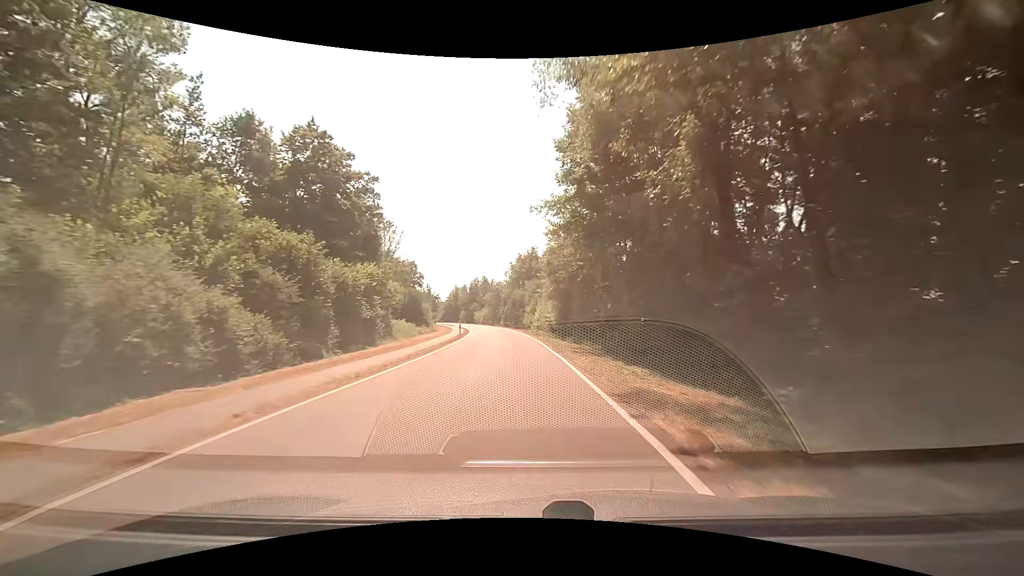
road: tertiary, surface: asphalt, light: Day
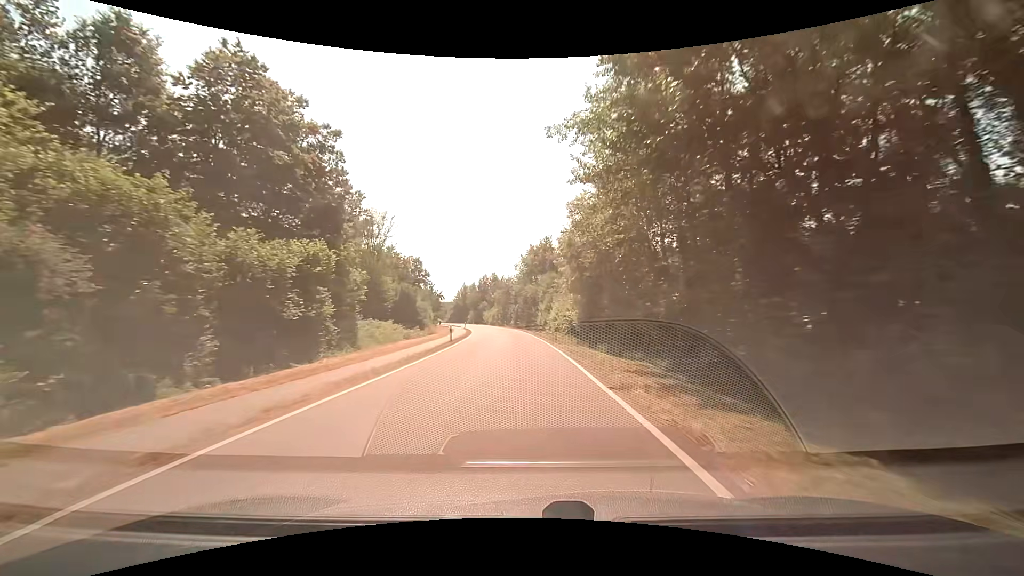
(-0.1, +11.1) m; -1°
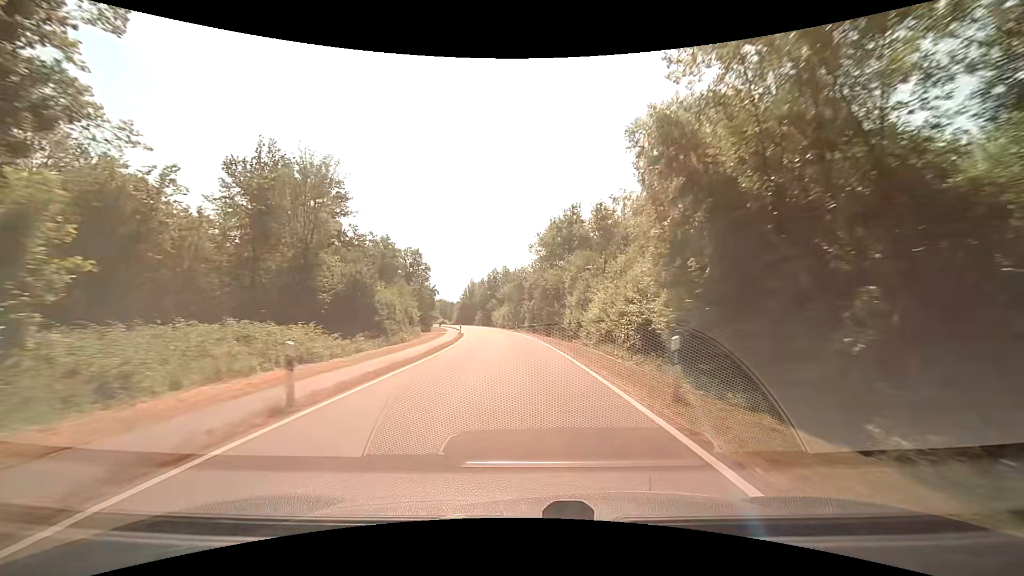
(-0.4, +22.3) m; -1°
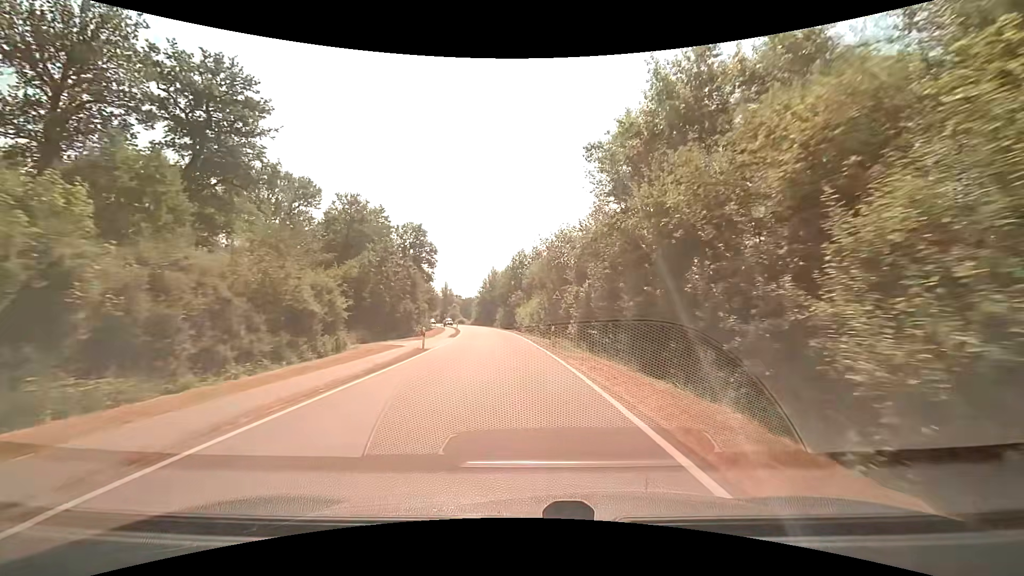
(-1.2, +33.3) m; -4°
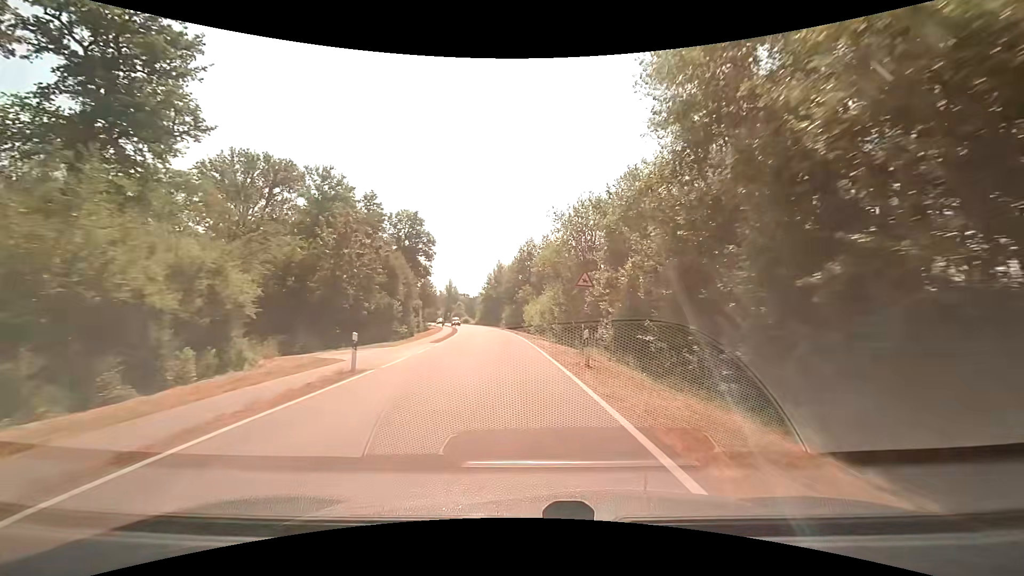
(-0.1, +11.1) m; -1°
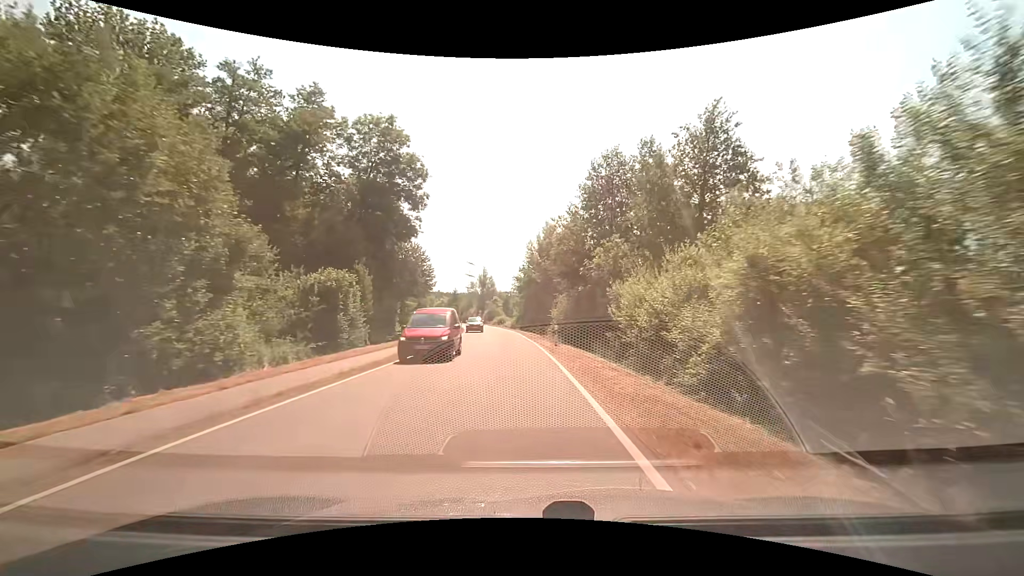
(-2.1, +42.3) m; -5°
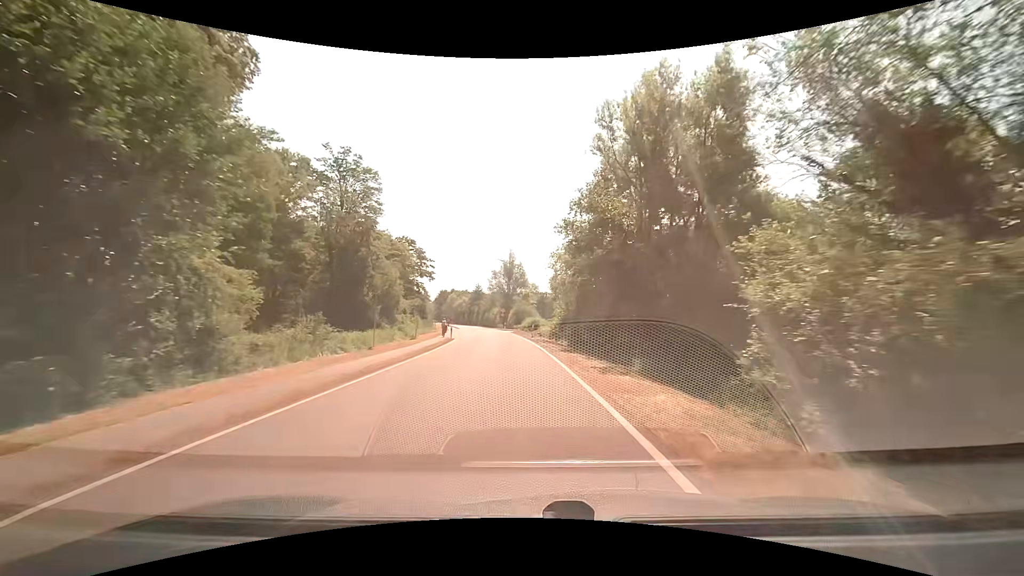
(-1.7, +38.8) m; -4°
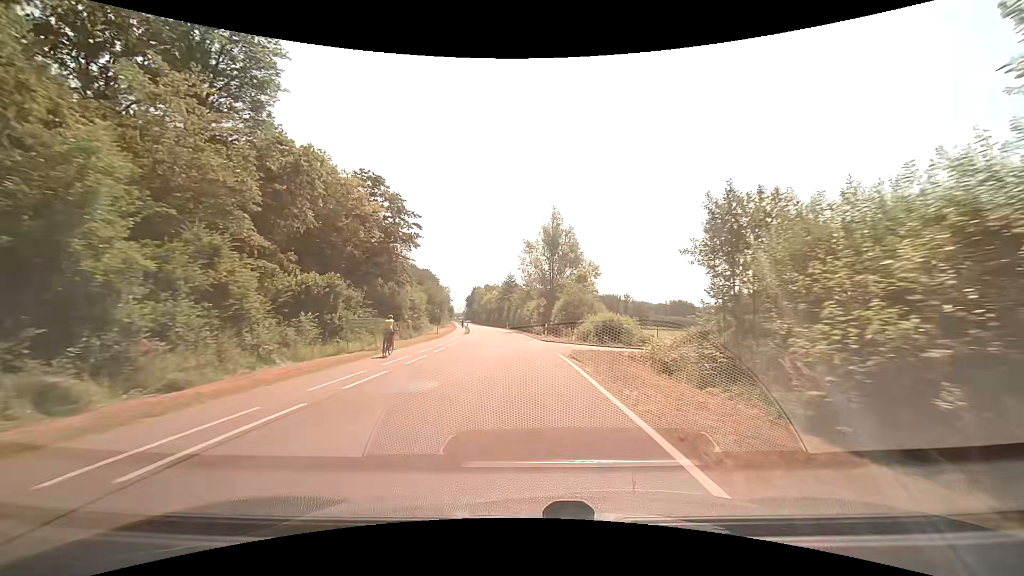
(-1.9, +38.5) m; -5°
(0, +10) (0, +20) (-1, +30) (-2, +40) (-3, +50) (-4, +60) (-5, +70) (-6, +80) (-7, +90) (-8, +100) m
